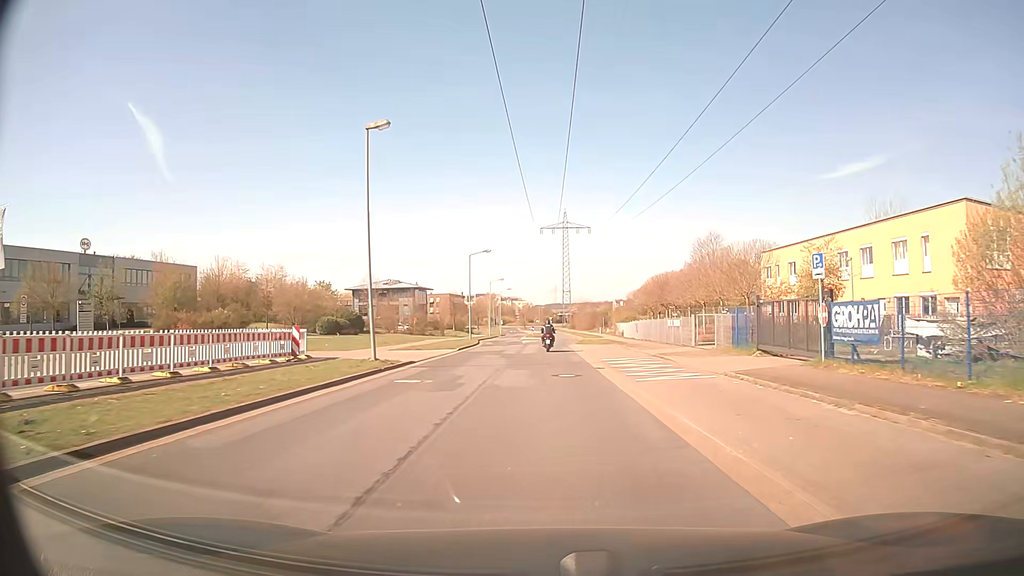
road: residential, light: Day
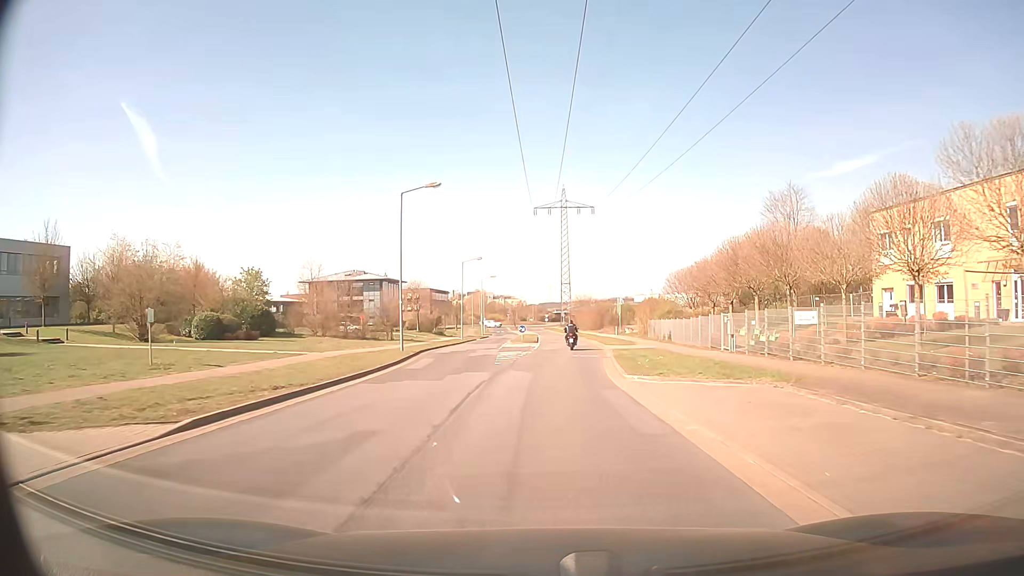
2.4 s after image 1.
(-0.1, +28.9) m; 0°
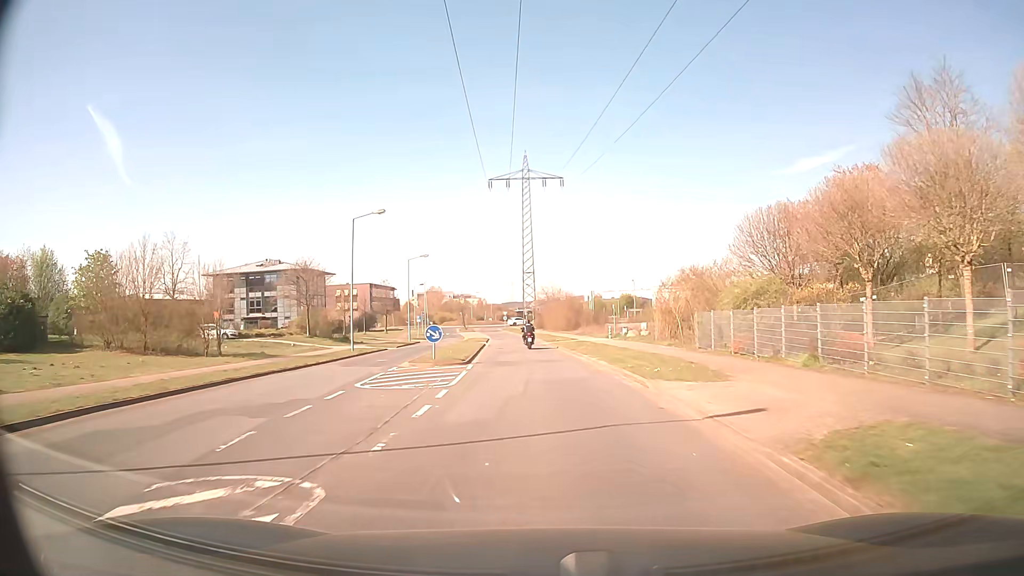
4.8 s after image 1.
(+0.9, +28.6) m; +3°
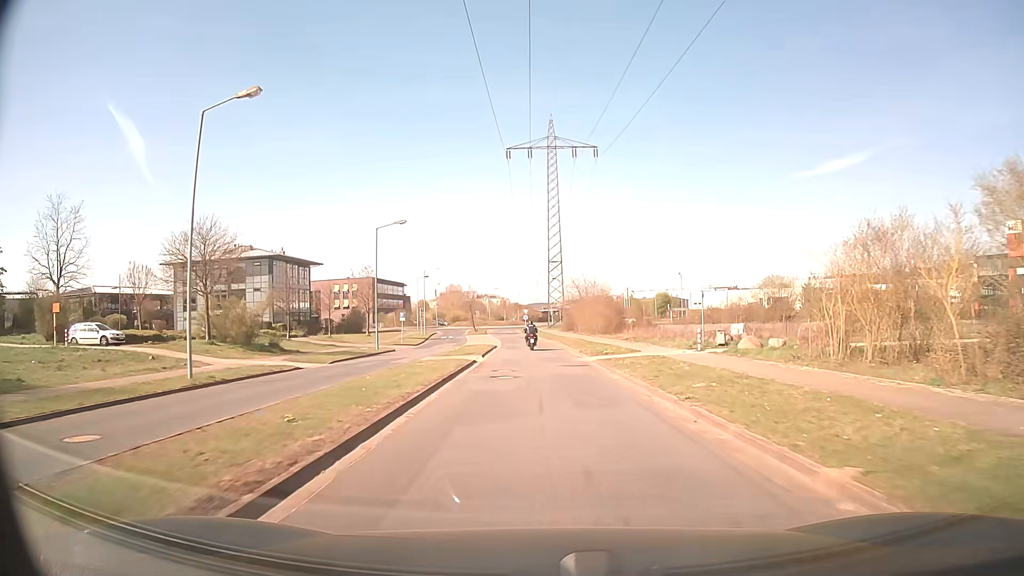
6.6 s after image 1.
(-0.5, +21.6) m; -2°
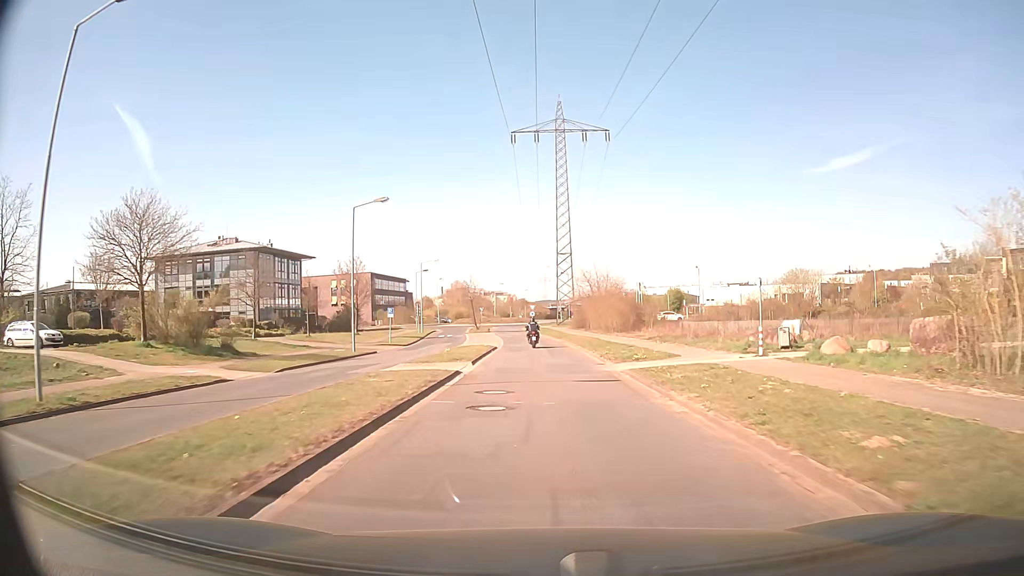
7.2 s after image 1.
(0.0, +7.2) m; -1°
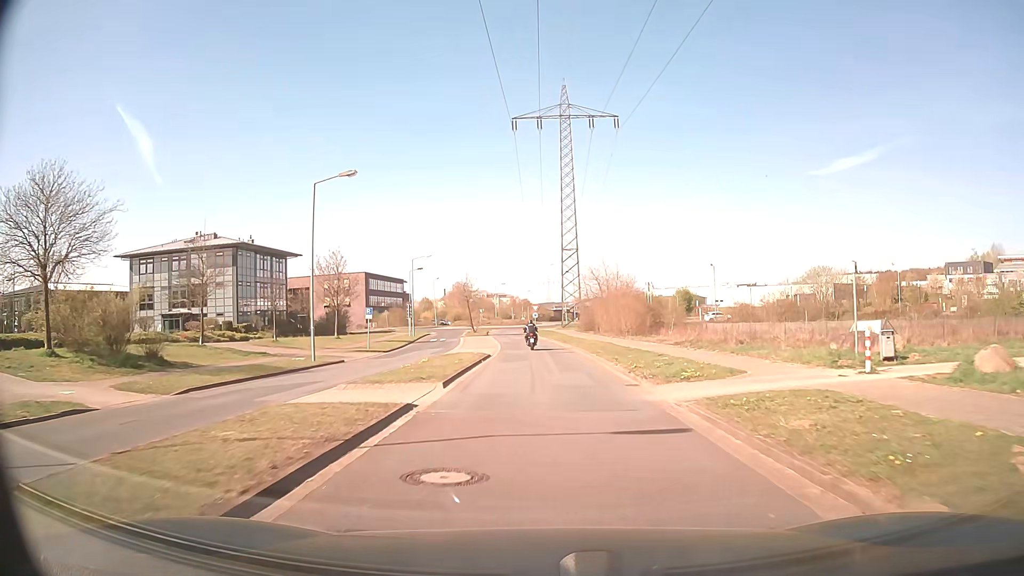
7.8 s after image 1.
(0.0, +7.2) m; 0°
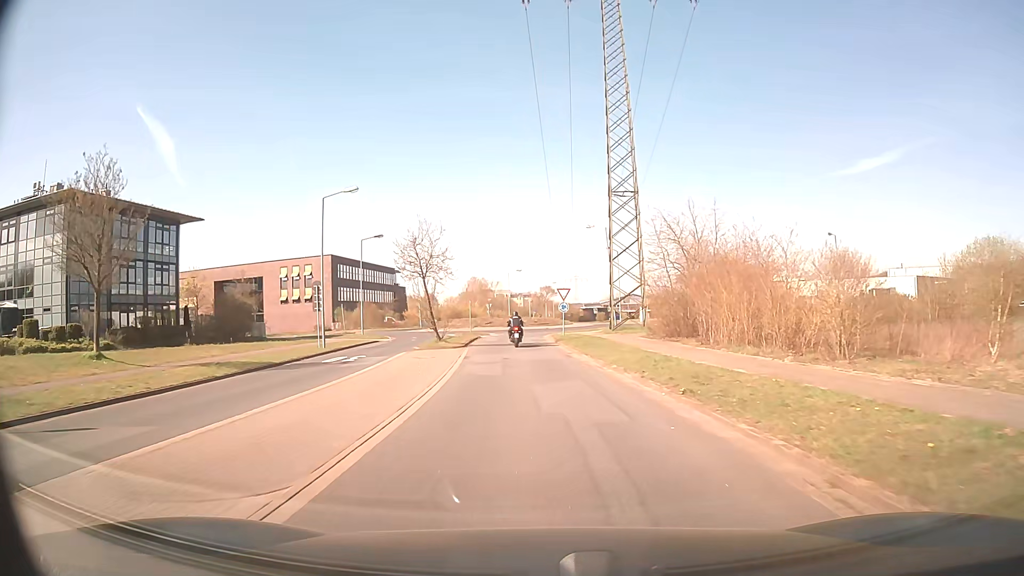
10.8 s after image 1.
(-0.5, +34.2) m; -2°
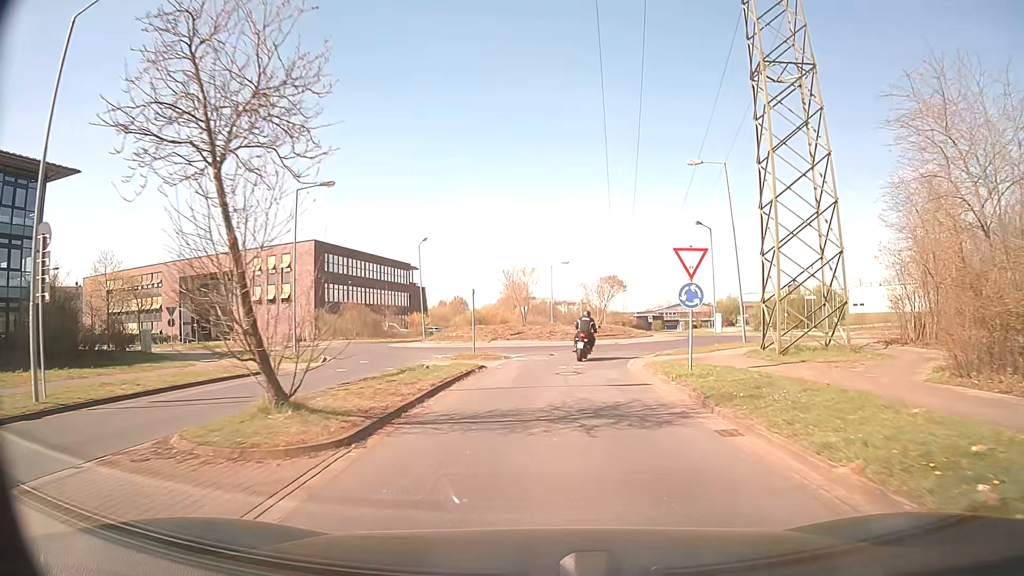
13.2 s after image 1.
(-1.0, +24.2) m; -4°
(0, +10) (0, +20) (+4, +29) (+12, +35) (+21, +36) (+31, +35) (+41, +34) (+51, +33) (+61, +32) (+71, +31) m
